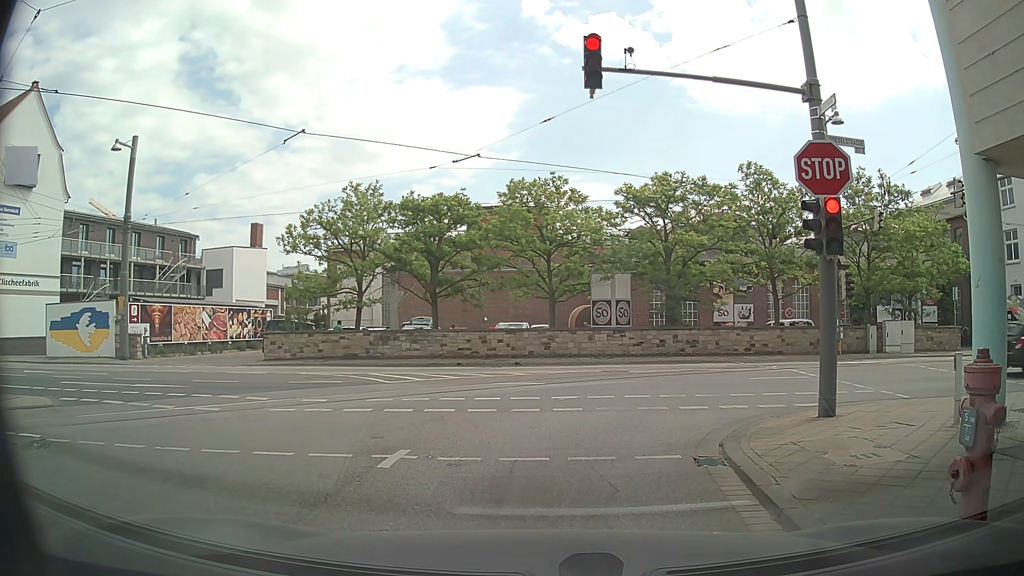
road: residential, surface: asphalt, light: Day
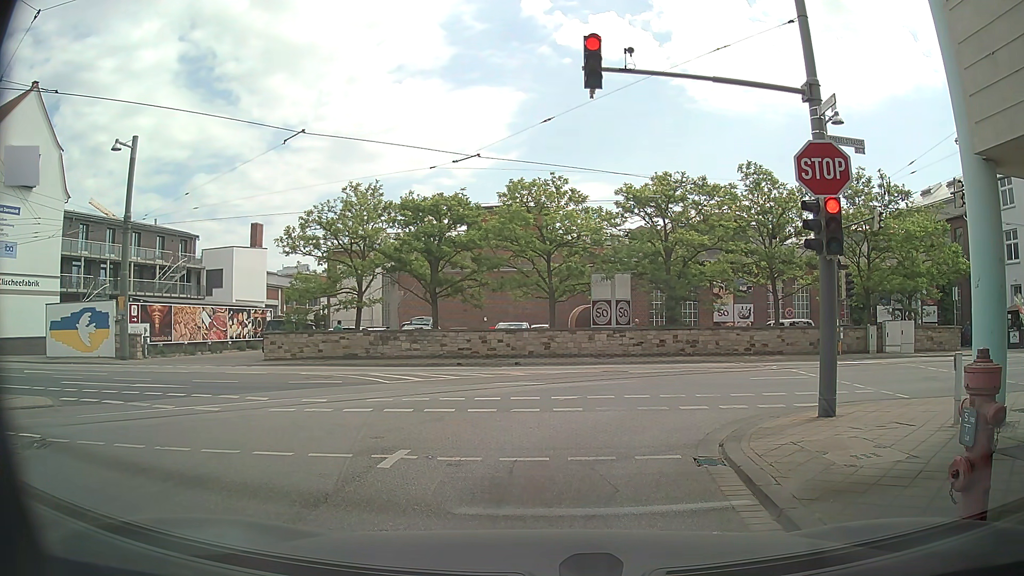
(0.0, 0.0) m; 0°
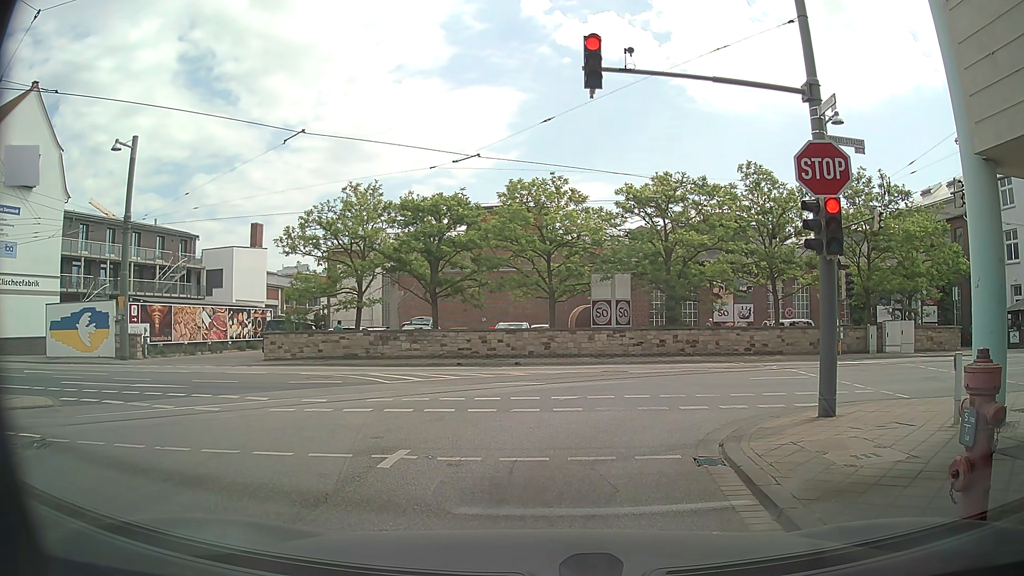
(0.0, 0.0) m; 0°
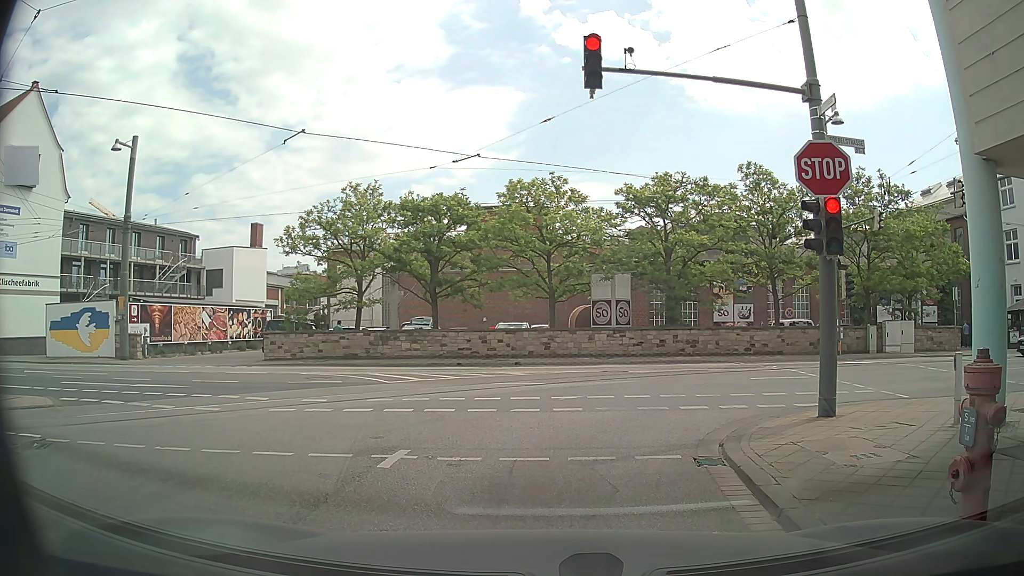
(0.0, 0.0) m; 0°
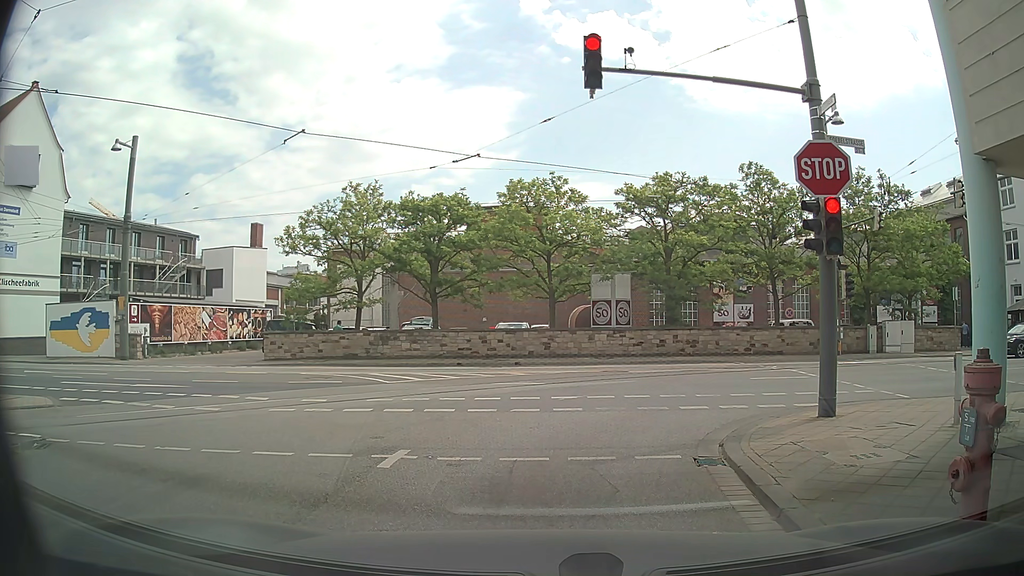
(0.0, 0.0) m; 0°
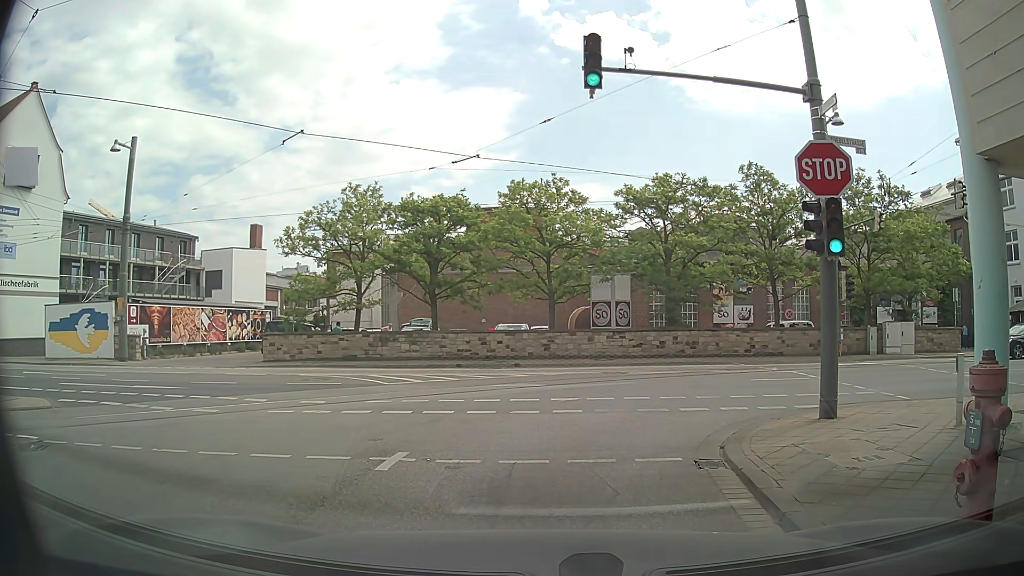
(0.0, 0.0) m; 0°
